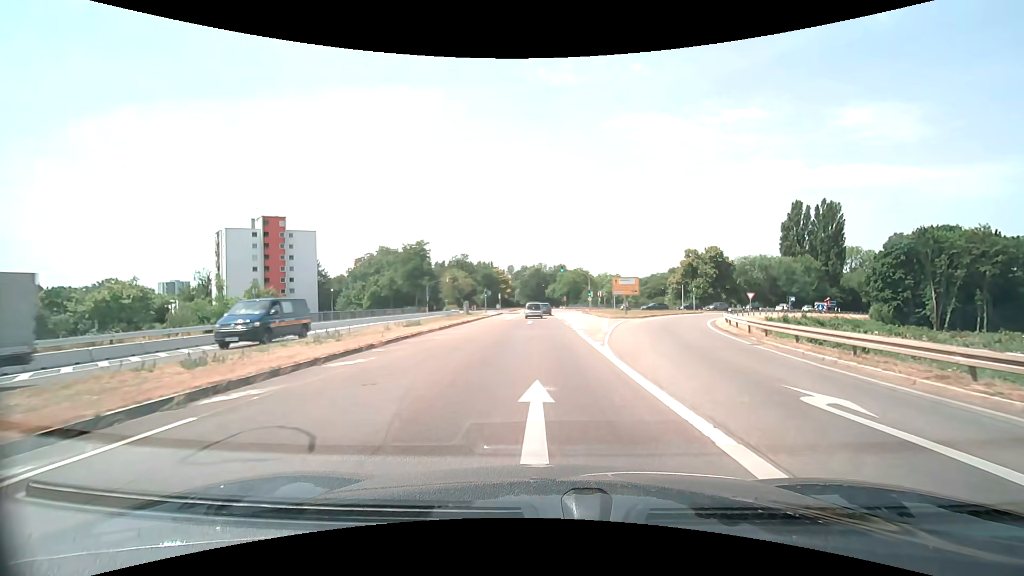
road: secondary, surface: asphalt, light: Day
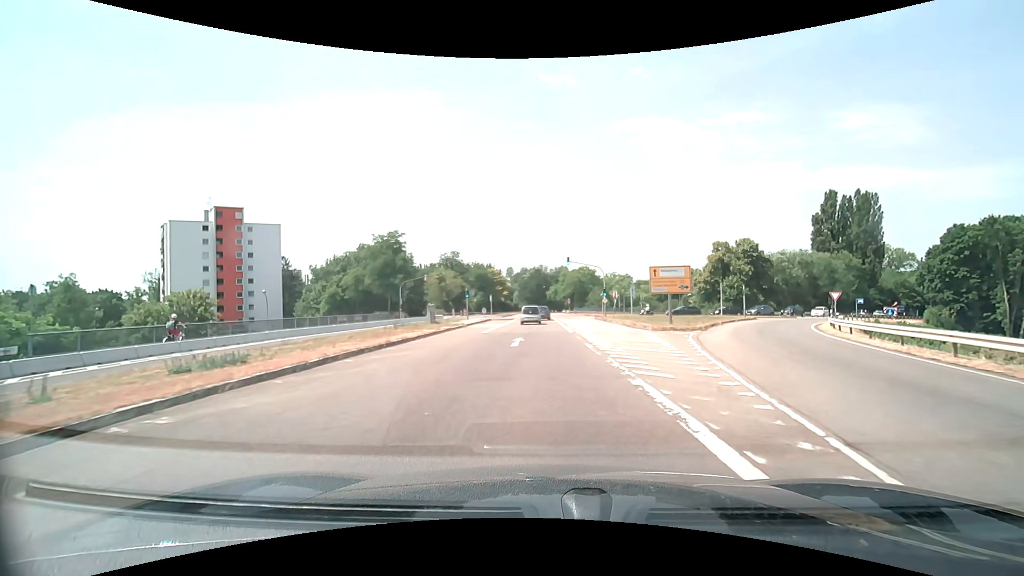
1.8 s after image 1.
(0.0, +17.1) m; 0°
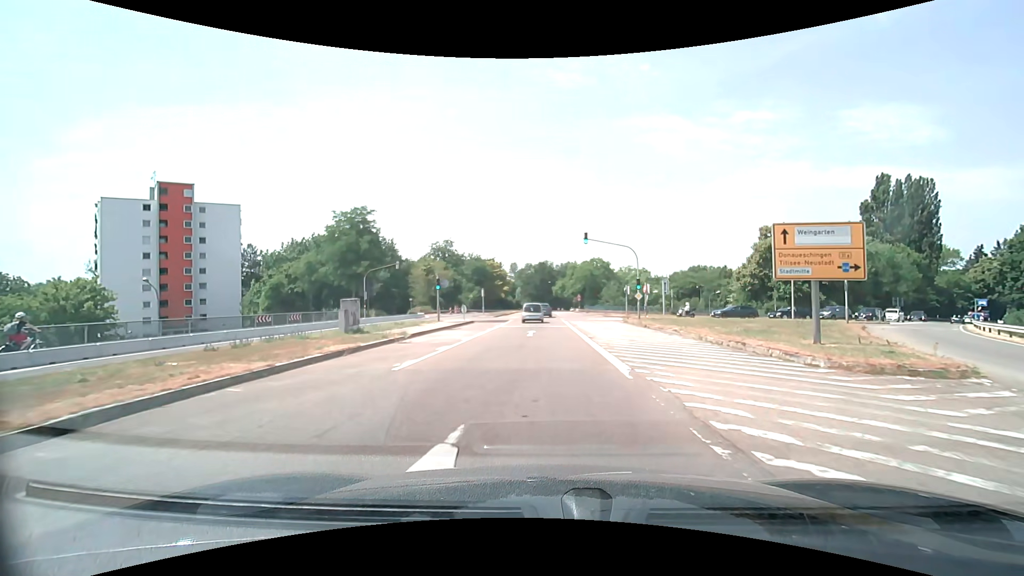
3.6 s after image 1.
(-0.1, +16.5) m; 0°
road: secondary_link
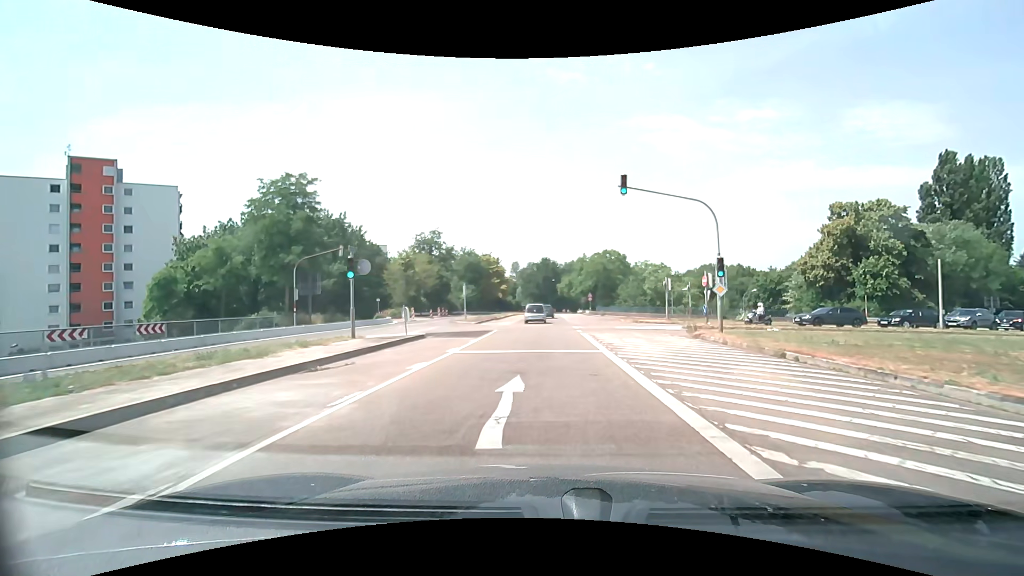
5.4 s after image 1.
(-0.2, +16.6) m; -1°
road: trunk_link
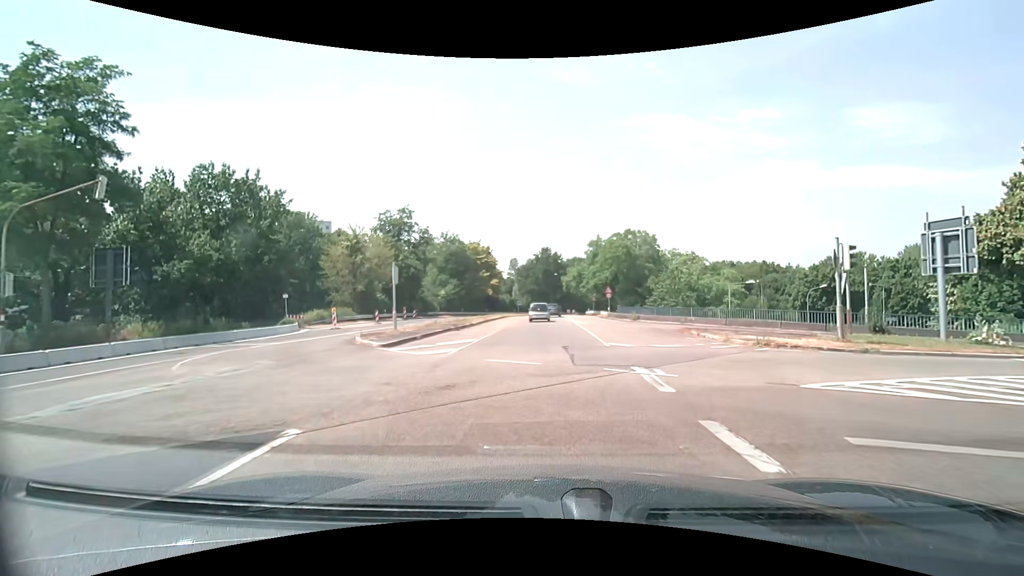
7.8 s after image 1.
(-0.1, +22.0) m; 0°
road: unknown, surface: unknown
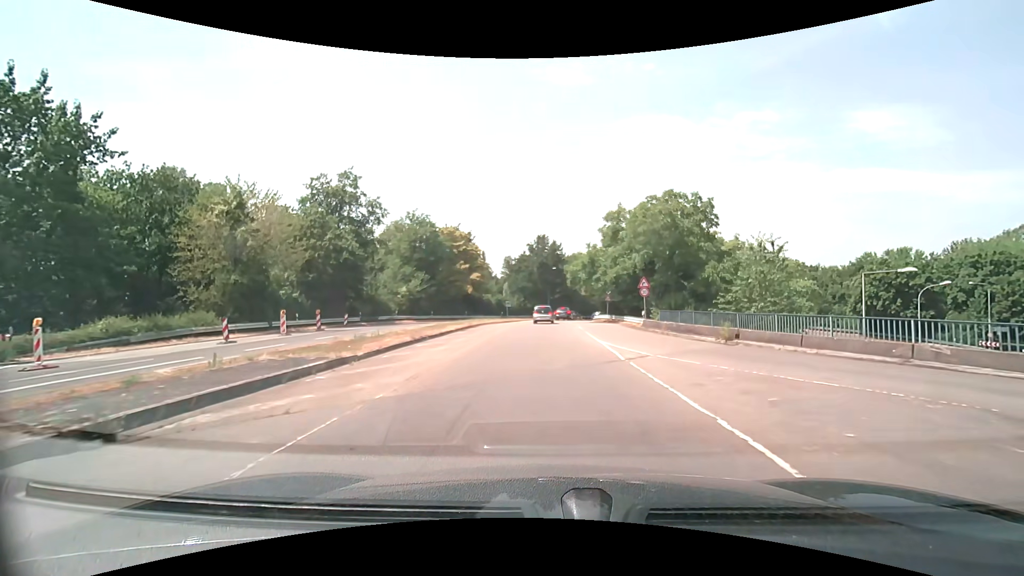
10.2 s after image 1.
(0.0, +21.3) m; 0°
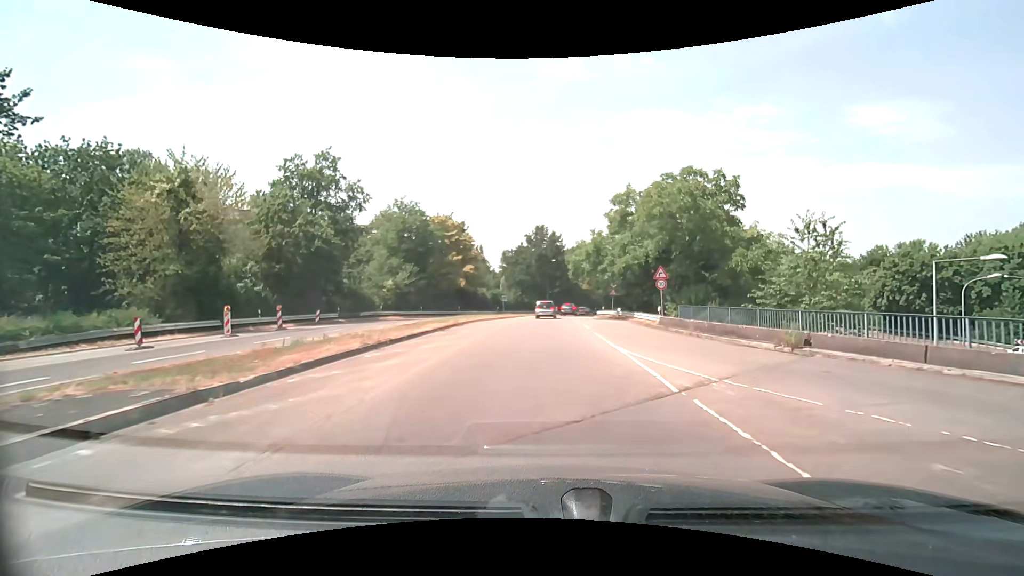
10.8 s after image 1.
(0.0, +5.2) m; 0°
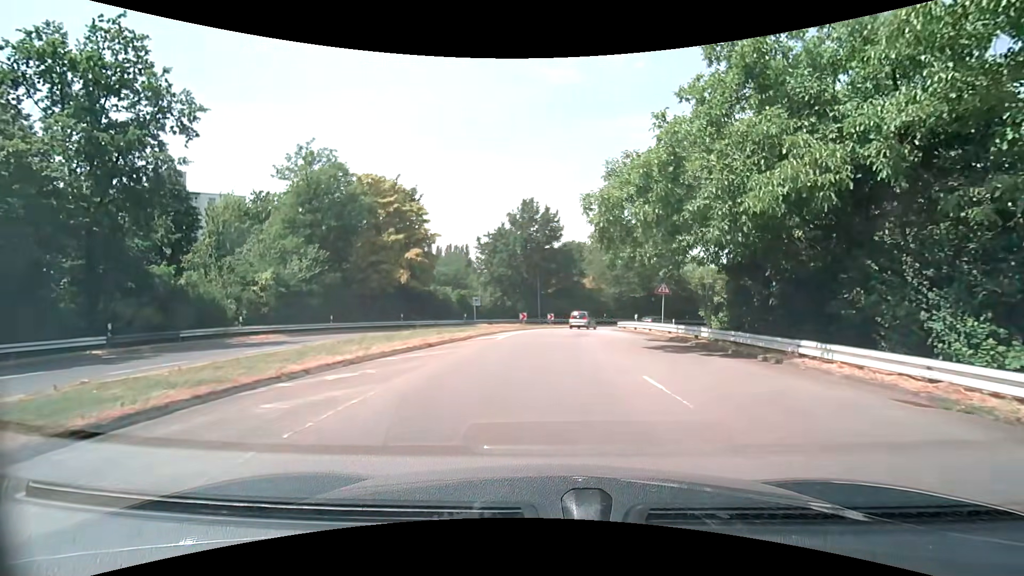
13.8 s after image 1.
(+0.3, +24.2) m; +1°
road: tertiary_link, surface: asphalt
(0, +10) (0, +20) (+1, +30) (+2, +40) (+5, +50) (+10, +58) (+19, +63) (+28, +65) (+38, +61) (+45, +54) m
